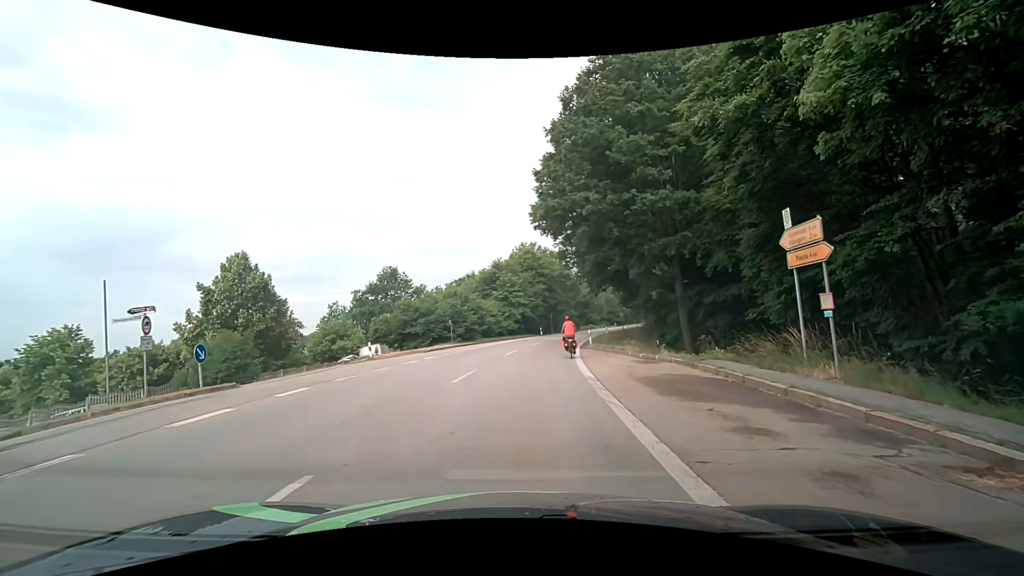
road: secondary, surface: asphalt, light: Day
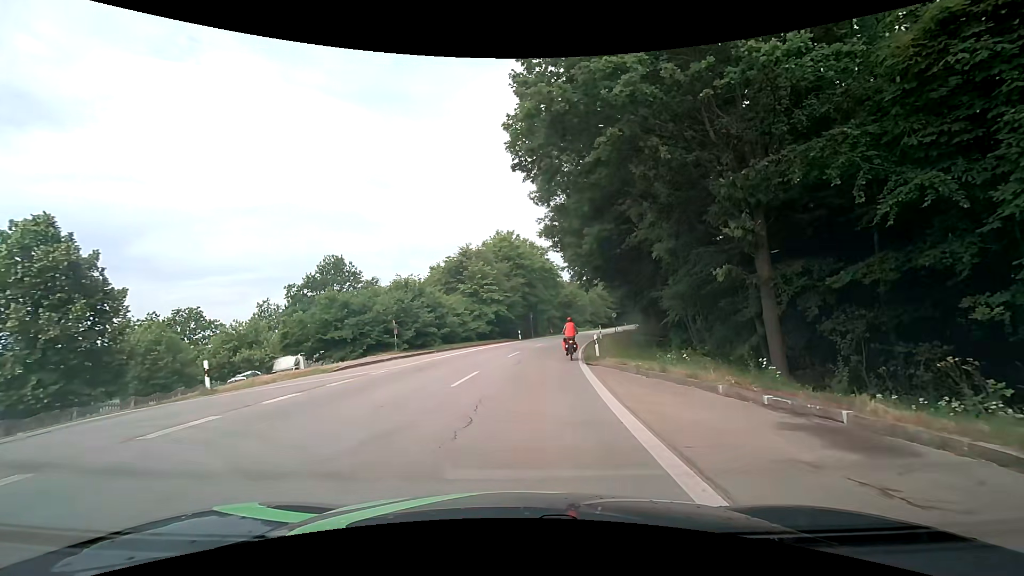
(+0.2, +12.3) m; +2°
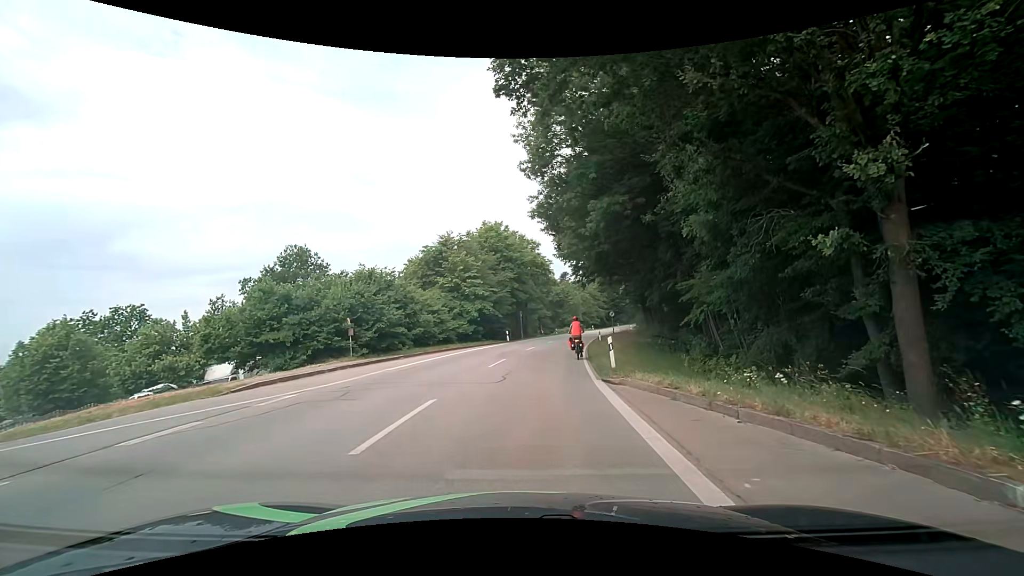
(+0.1, +6.3) m; +1°
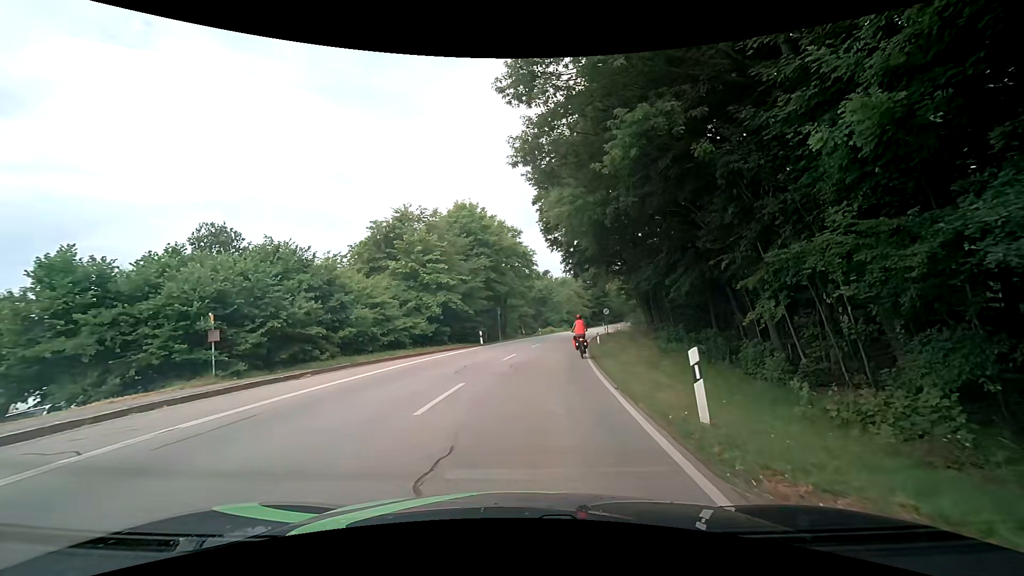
(+0.2, +9.6) m; +2°
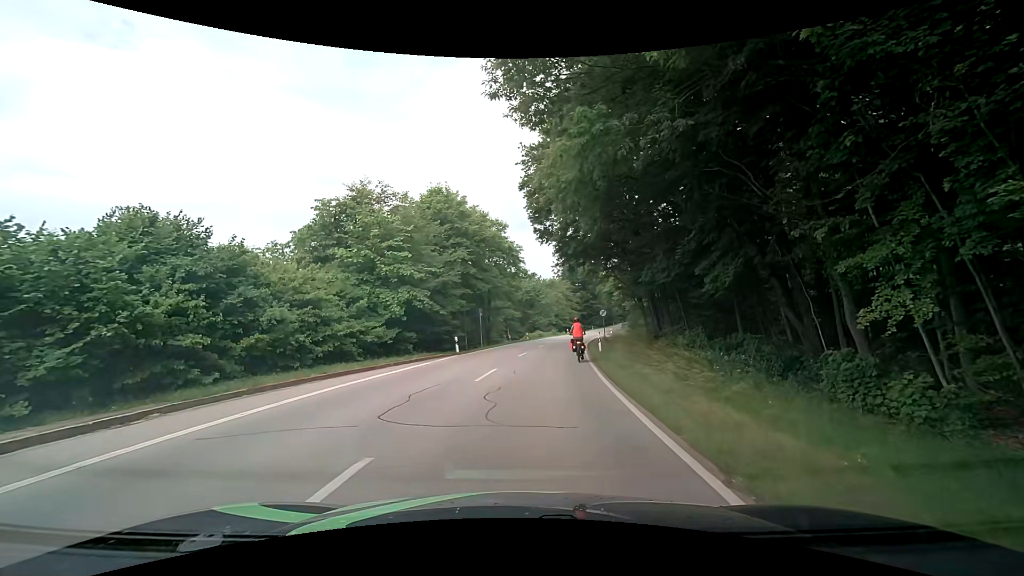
(+0.2, +6.4) m; +3°
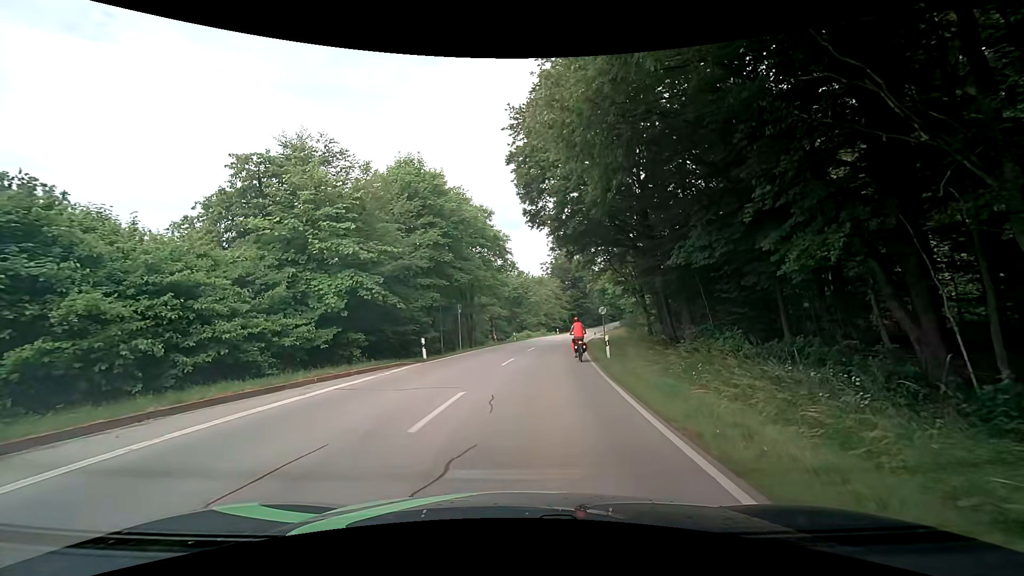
(0.0, +6.5) m; -1°
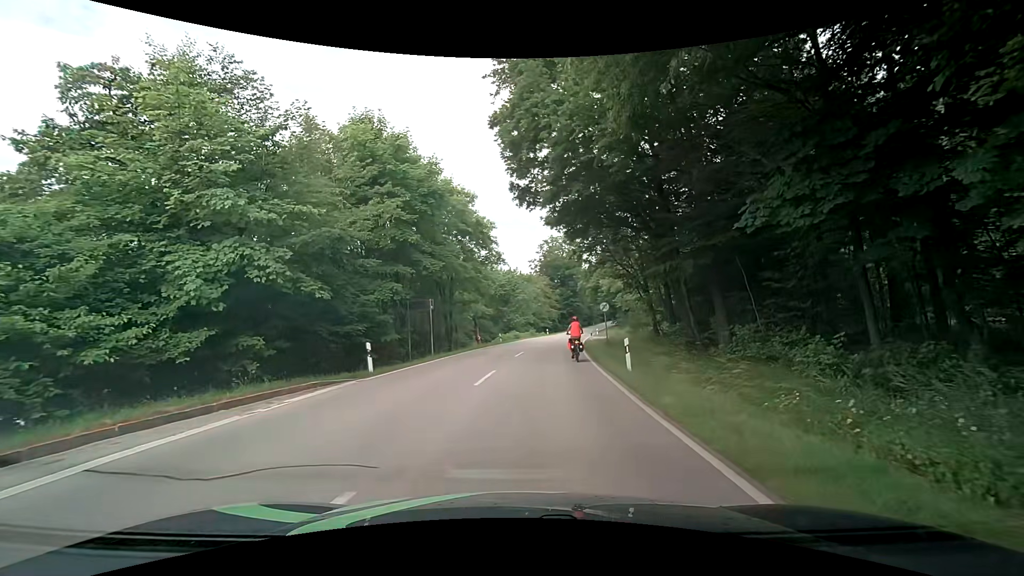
(+0.2, +6.5) m; +2°
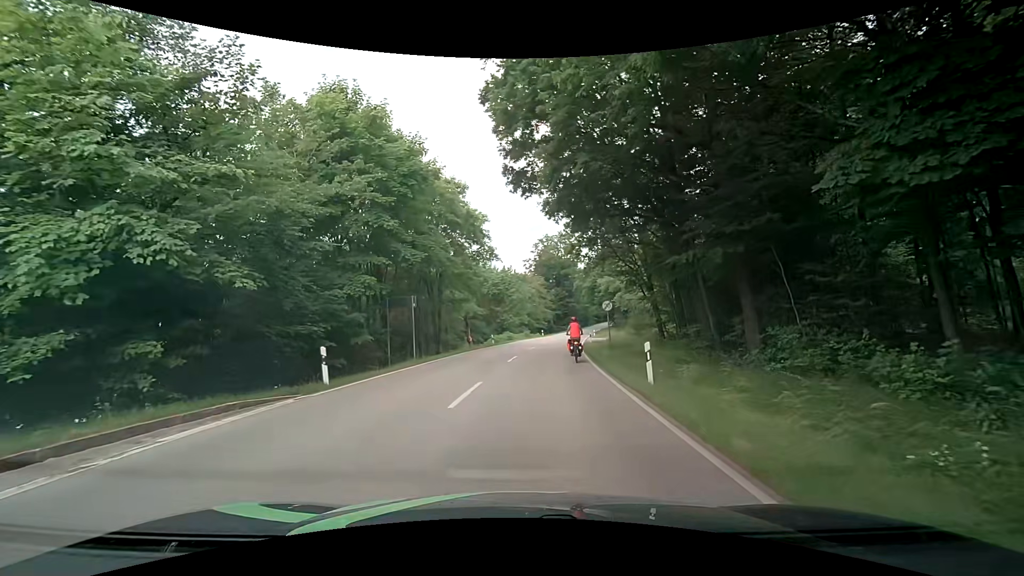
(+0.1, +3.2) m; +2°
